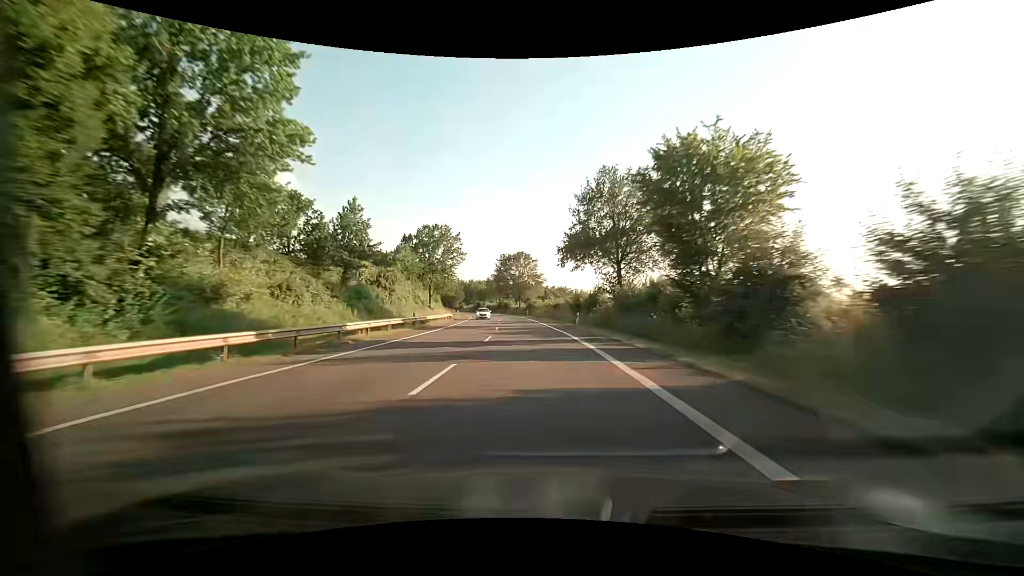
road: primary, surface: asphalt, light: Day
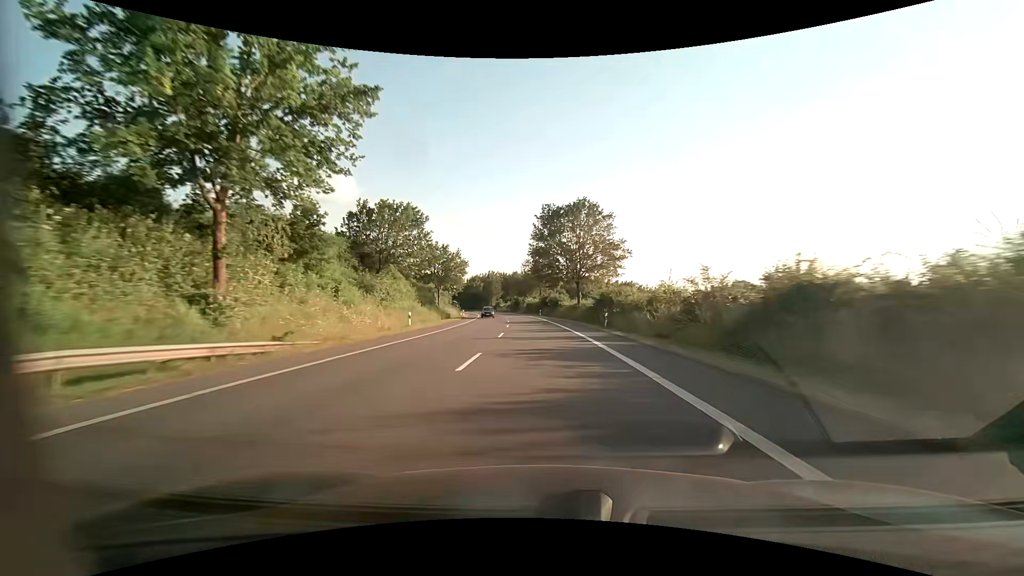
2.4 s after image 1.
(-3.4, +57.9) m; -6°
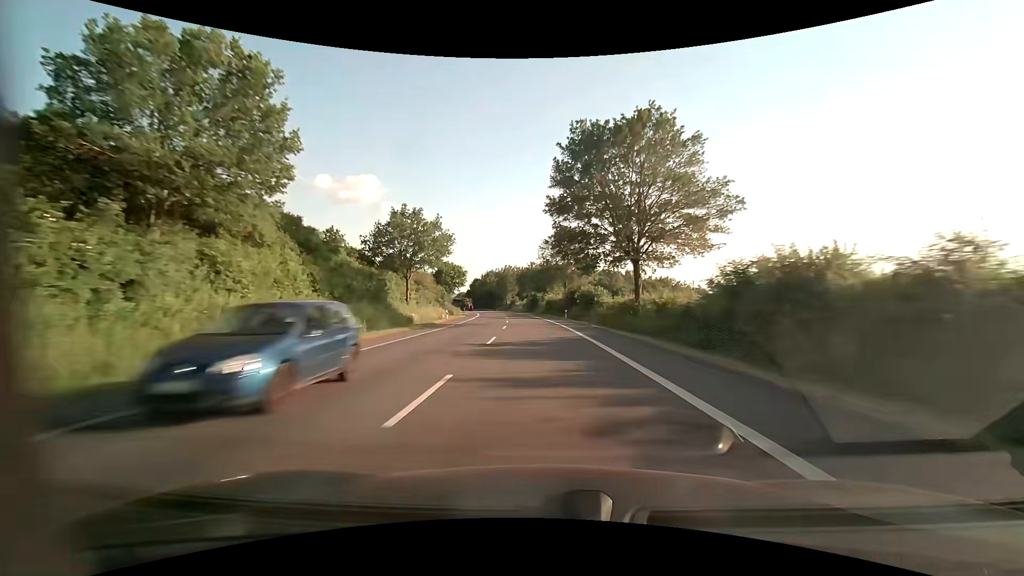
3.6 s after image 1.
(-0.4, +29.1) m; -2°
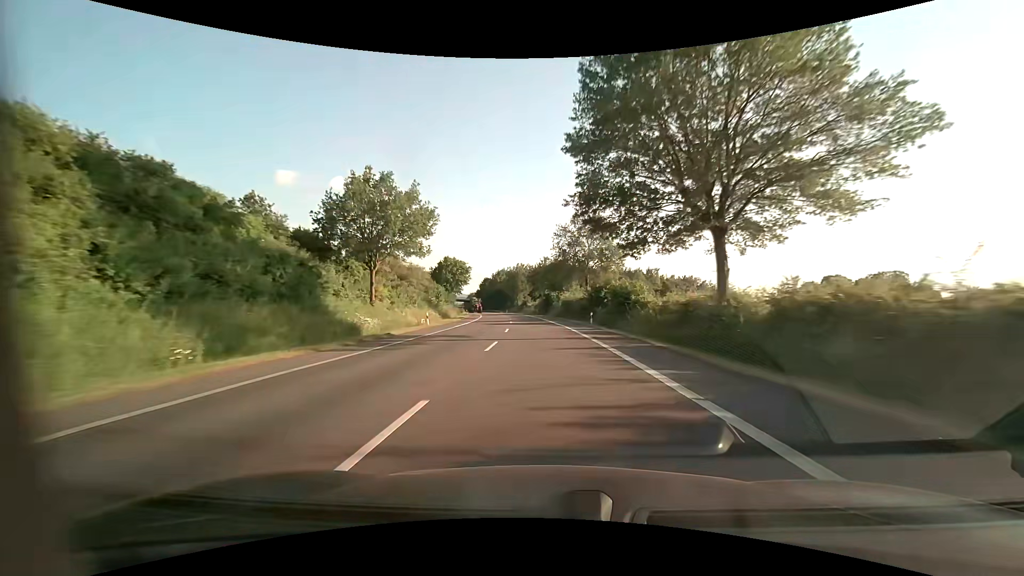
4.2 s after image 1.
(-0.2, +14.6) m; -2°
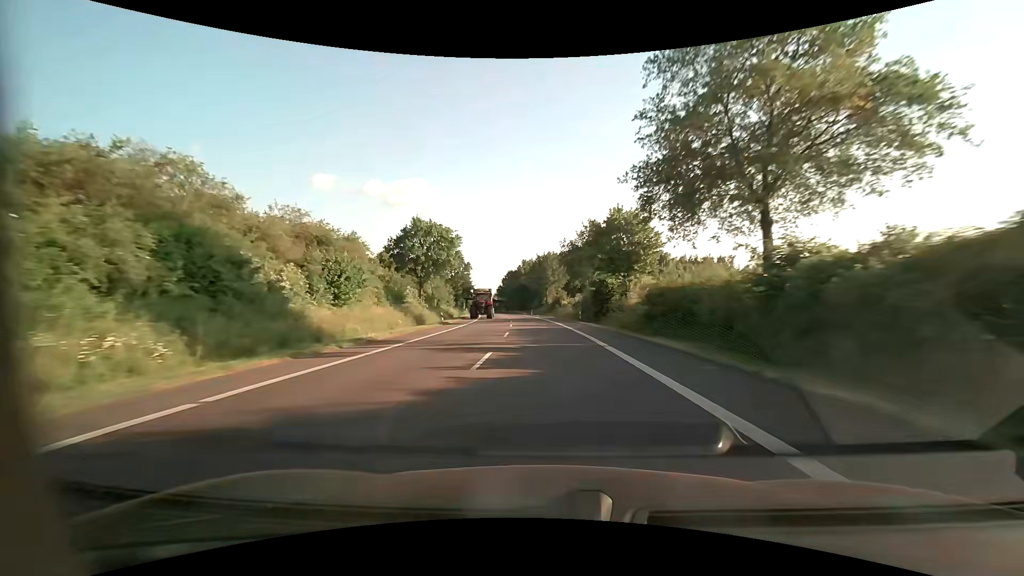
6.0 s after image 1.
(-1.5, +43.7) m; -4°
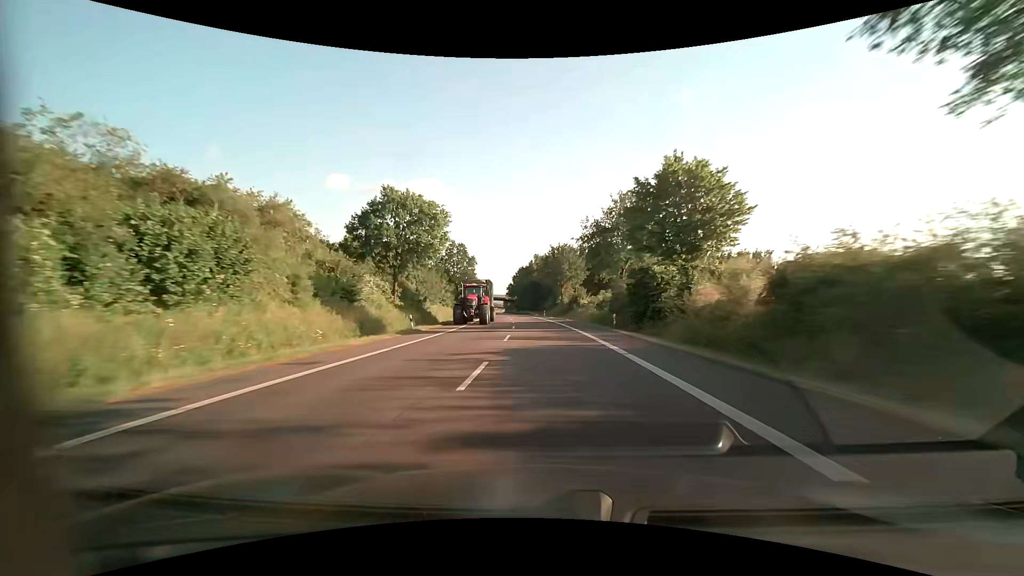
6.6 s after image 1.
(-0.3, +14.6) m; -2°
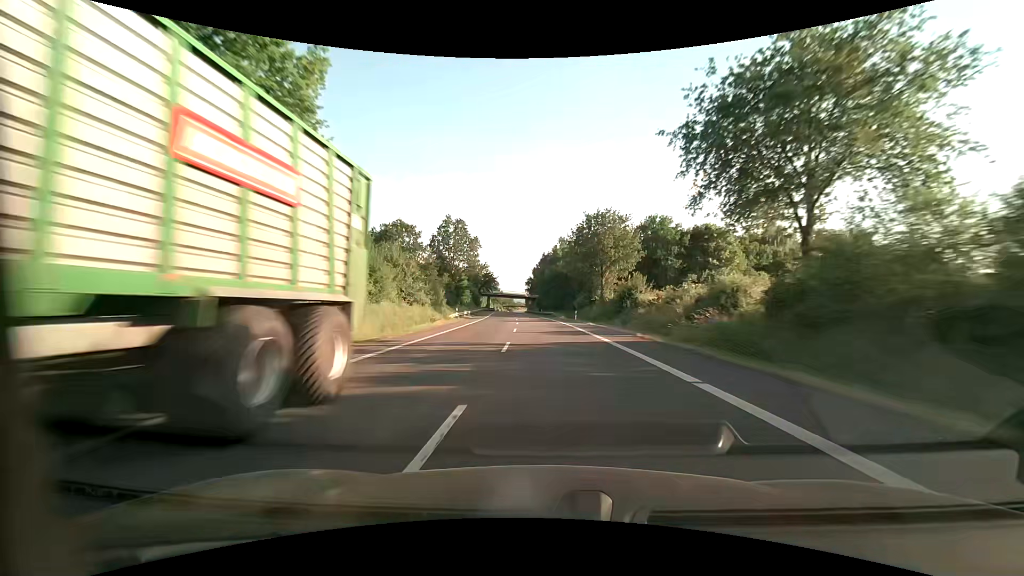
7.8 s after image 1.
(-0.7, +29.2) m; -3°
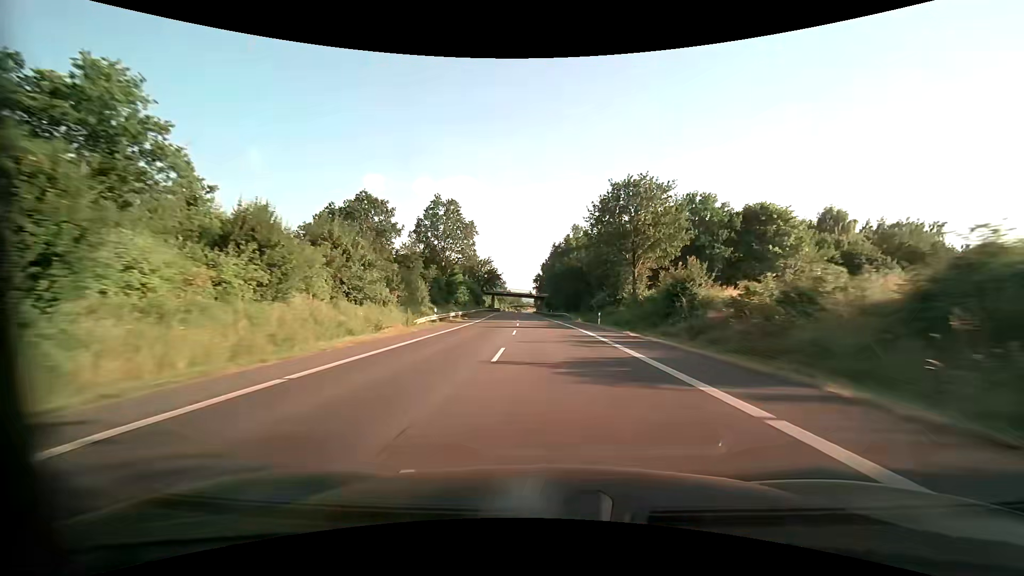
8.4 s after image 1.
(-0.1, +14.6) m; -1°
(0, +10) (0, +20) (0, +30) (-1, +40) (-1, +50) (-2, +60) (-2, +70) (-3, +80) (-3, +90) (-4, +100) m
